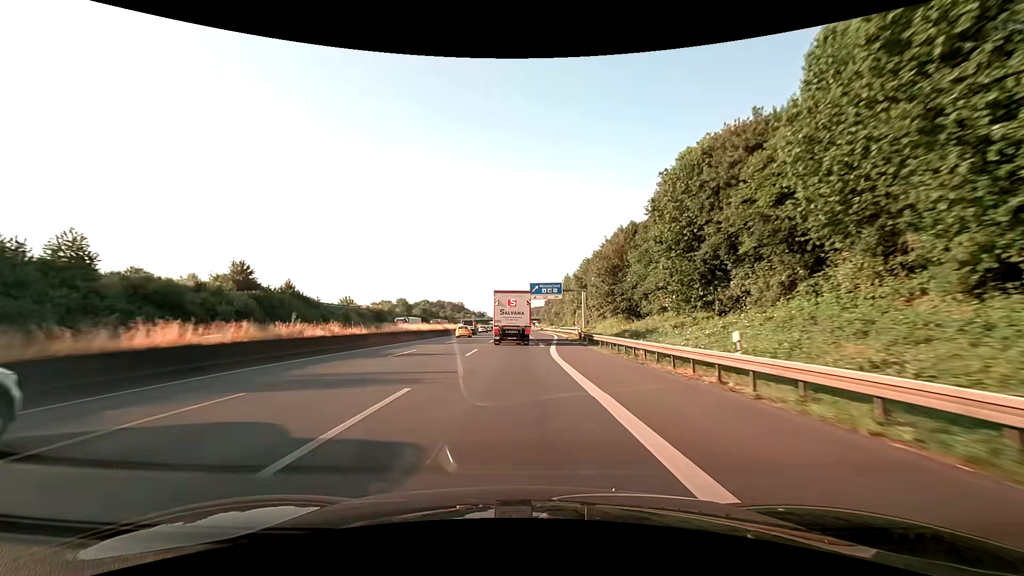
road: motorway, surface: asphalt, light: Day
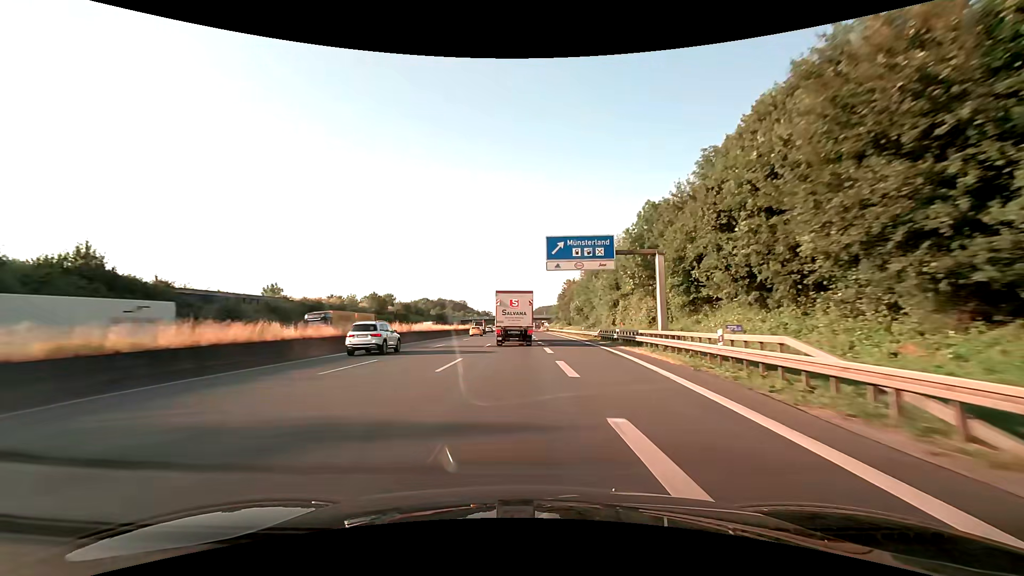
(-0.2, +43.9) m; -1°
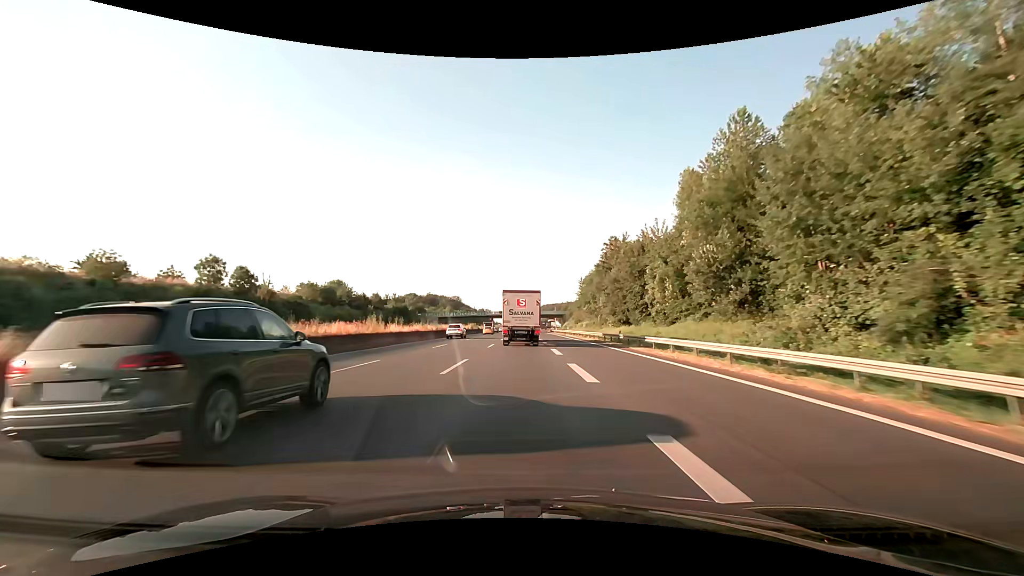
(-0.1, +73.2) m; 0°
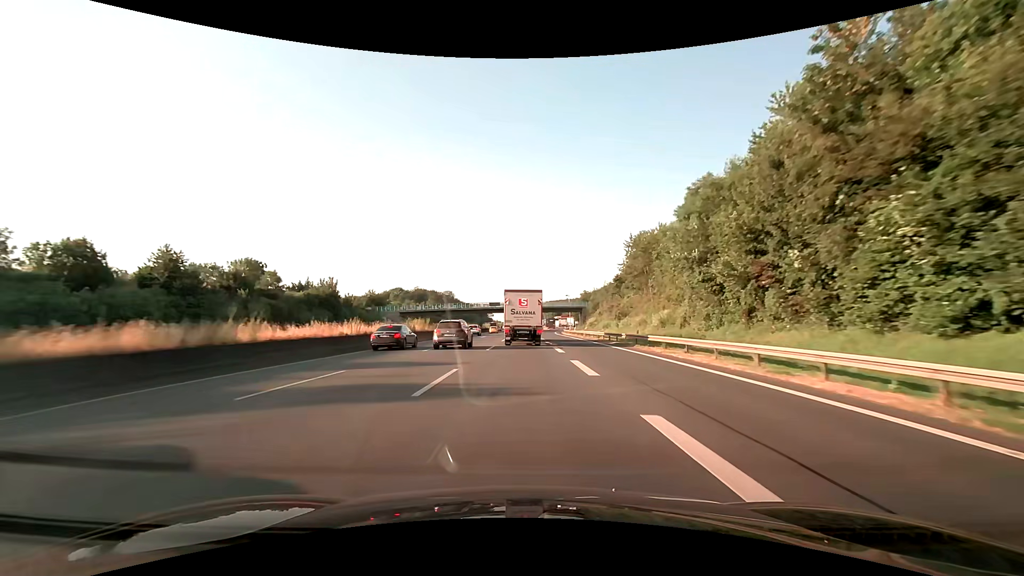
(0.0, +58.3) m; 0°
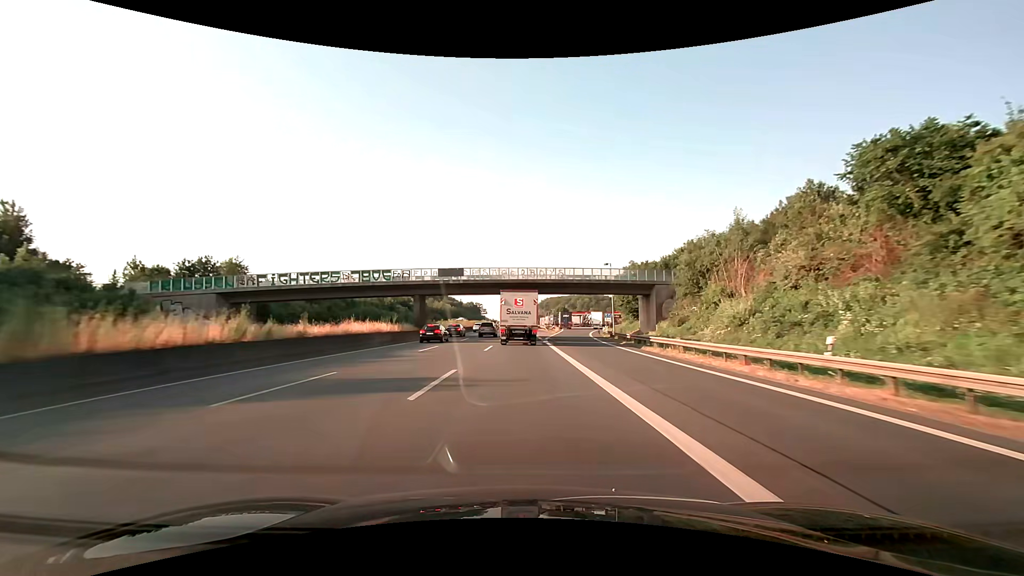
(+0.2, +72.8) m; 0°
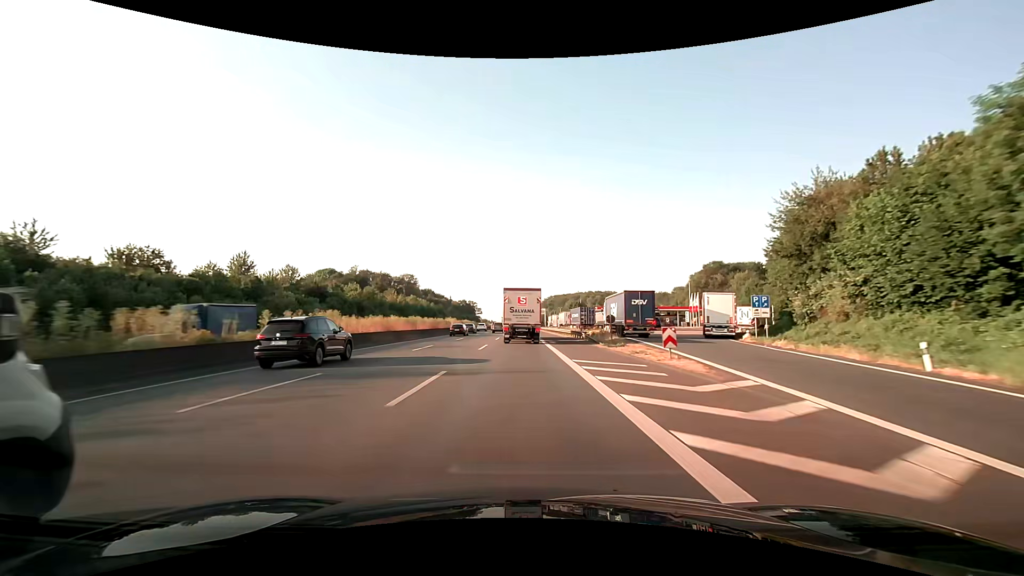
(+0.1, +72.6) m; 0°
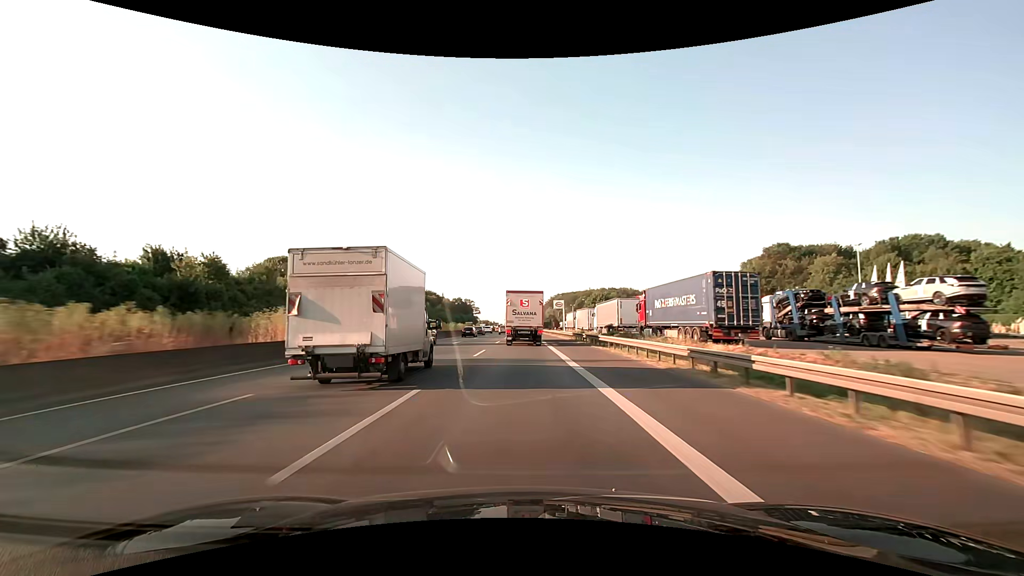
(-0.6, +57.7) m; -1°
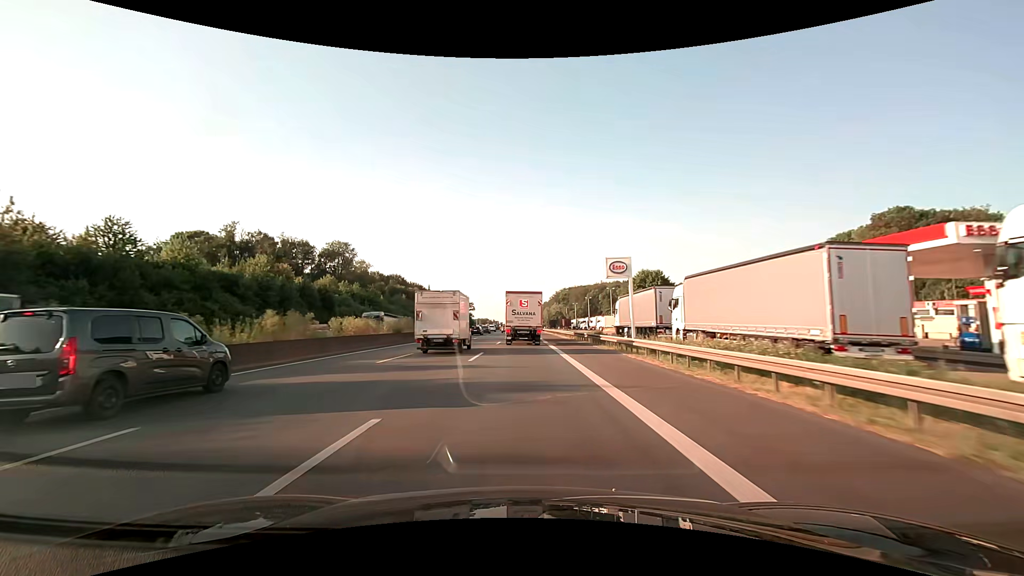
(0.0, +57.3) m; 0°
(0, +10) (0, +20) (0, +30) (0, +40) (0, +50) (0, +60) (0, +70) (0, +80) (0, +90) (0, +100) m
